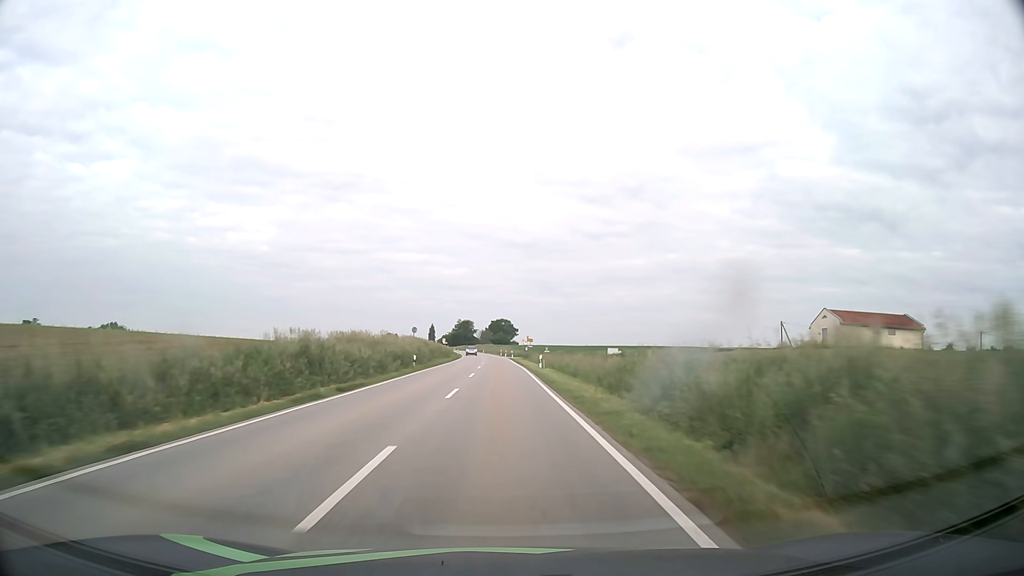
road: secondary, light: Day
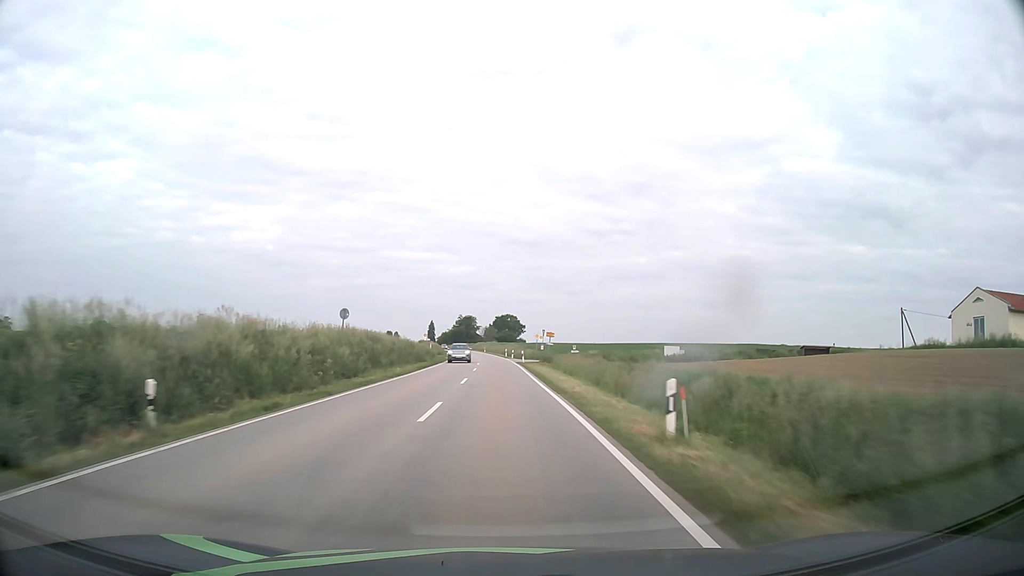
(-0.1, +30.8) m; 0°
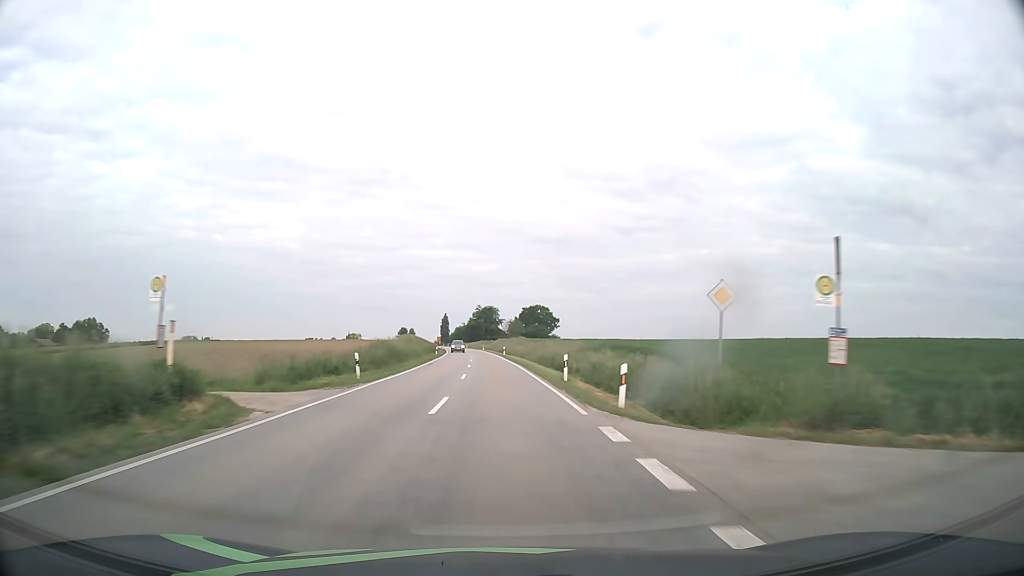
(-1.1, +62.3) m; -2°
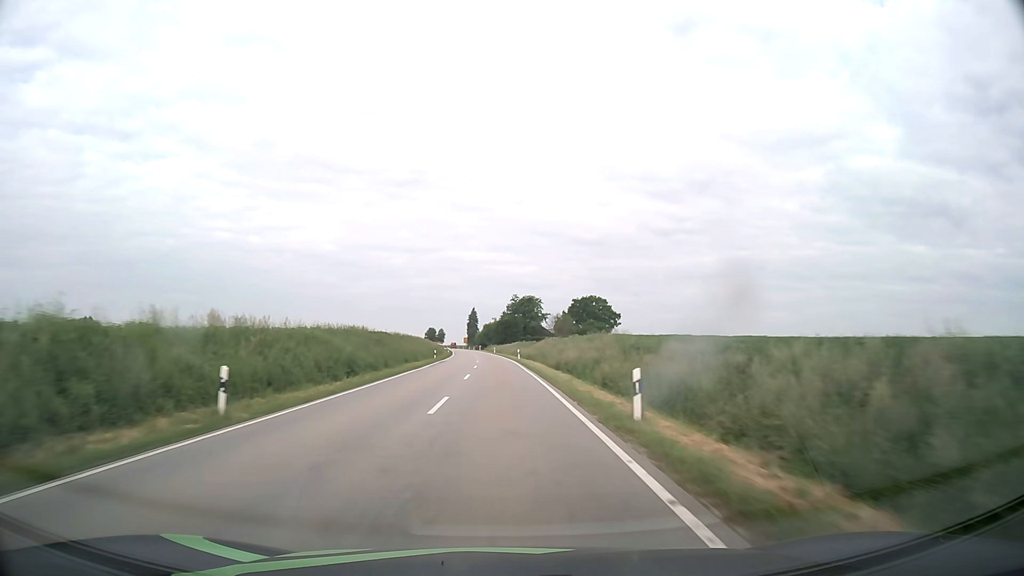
(-1.7, +62.7) m; -3°
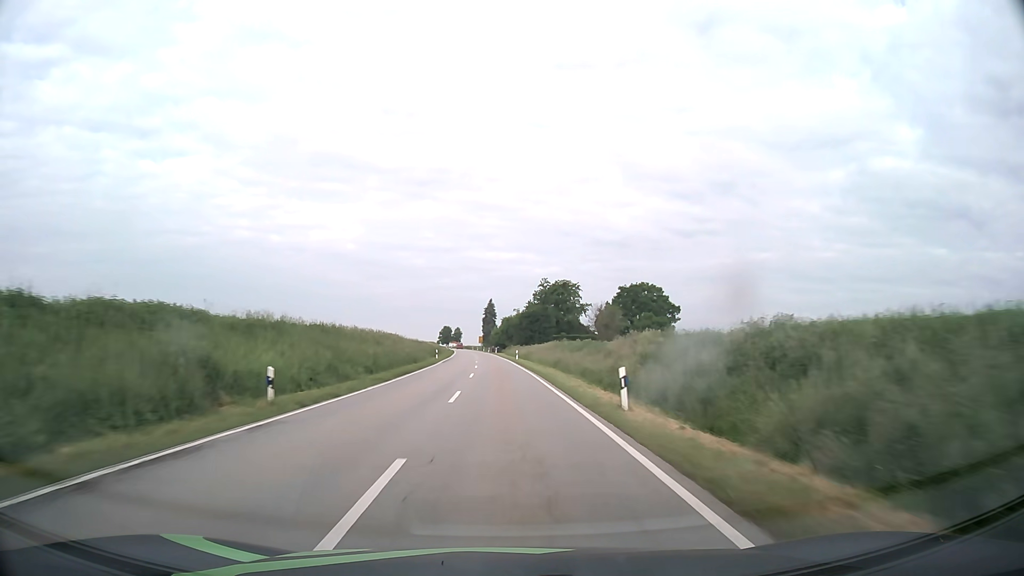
(-0.8, +47.2) m; -2°
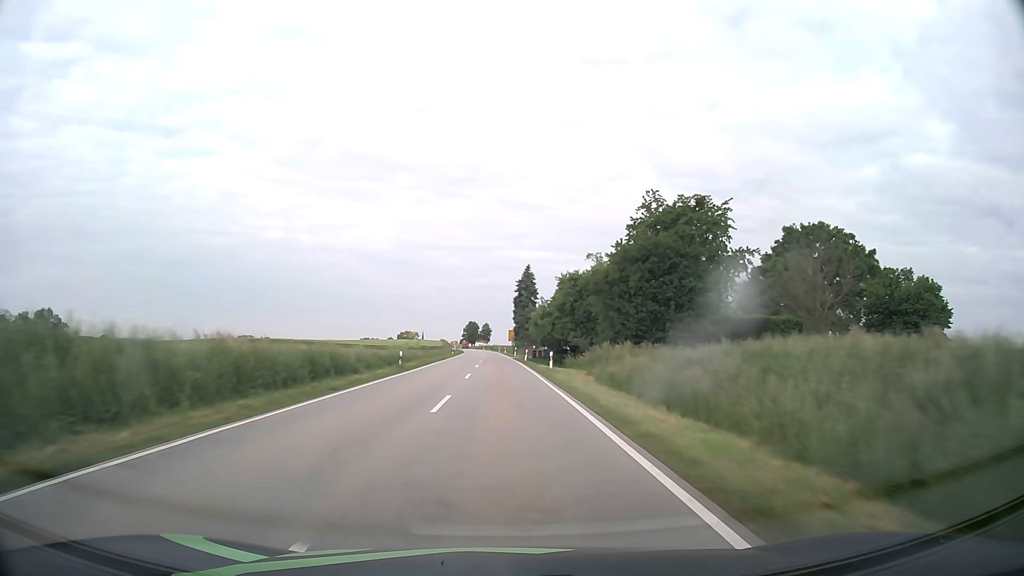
(-2.1, +78.9) m; -3°
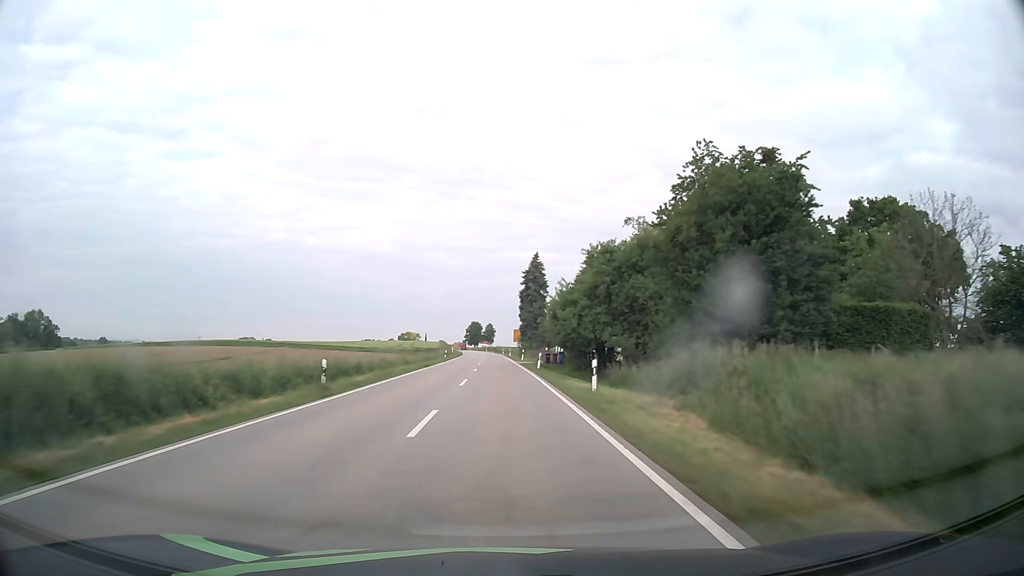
(-0.1, +15.8) m; 0°
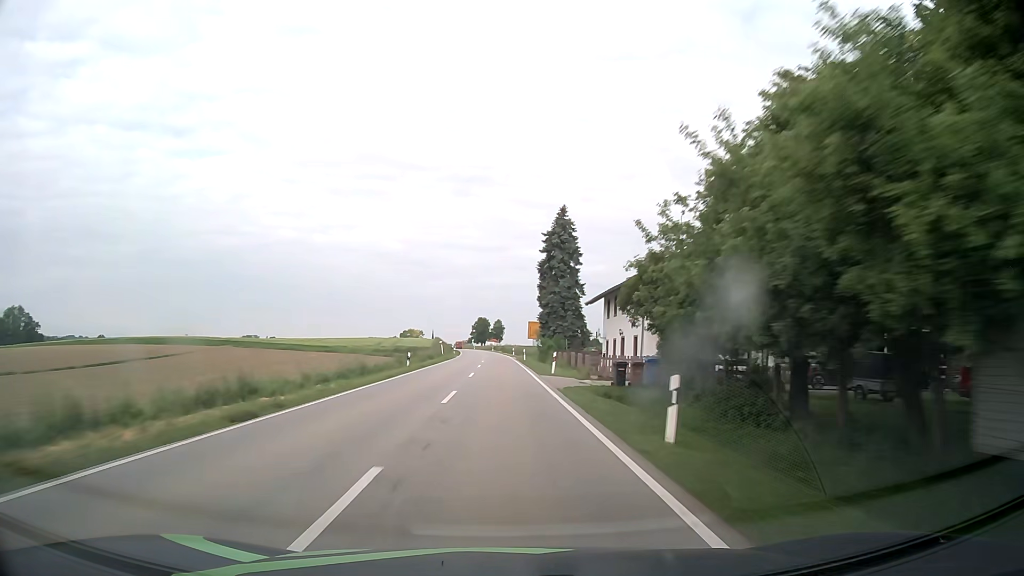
(-0.2, +31.6) m; -1°
(0, +10) (0, +20) (0, +30) (0, +40) (0, +50) (-1, +60) (-1, +70) (-1, +80) (-1, +90) (-2, +100) m
